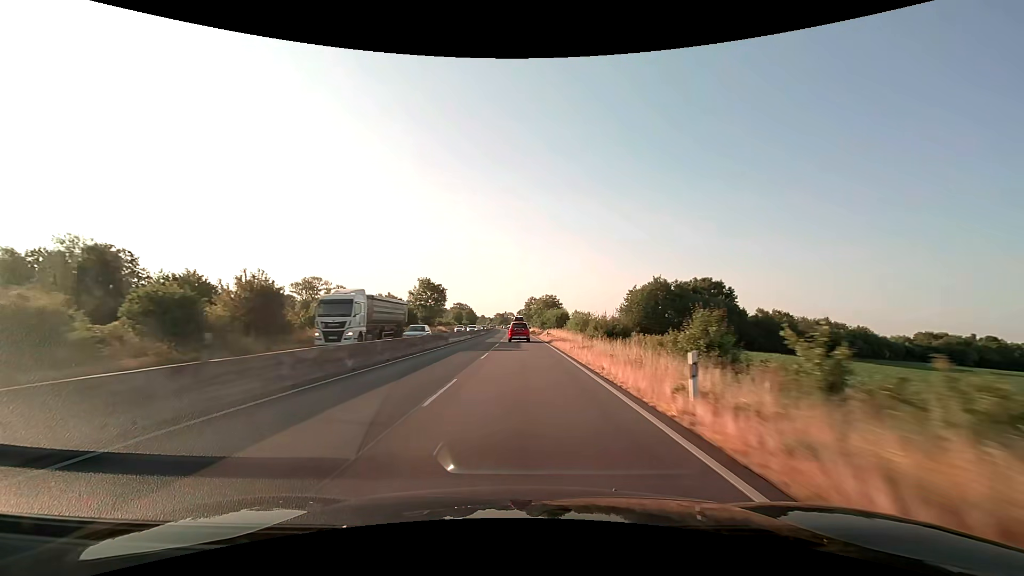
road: trunk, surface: asphalt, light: Day
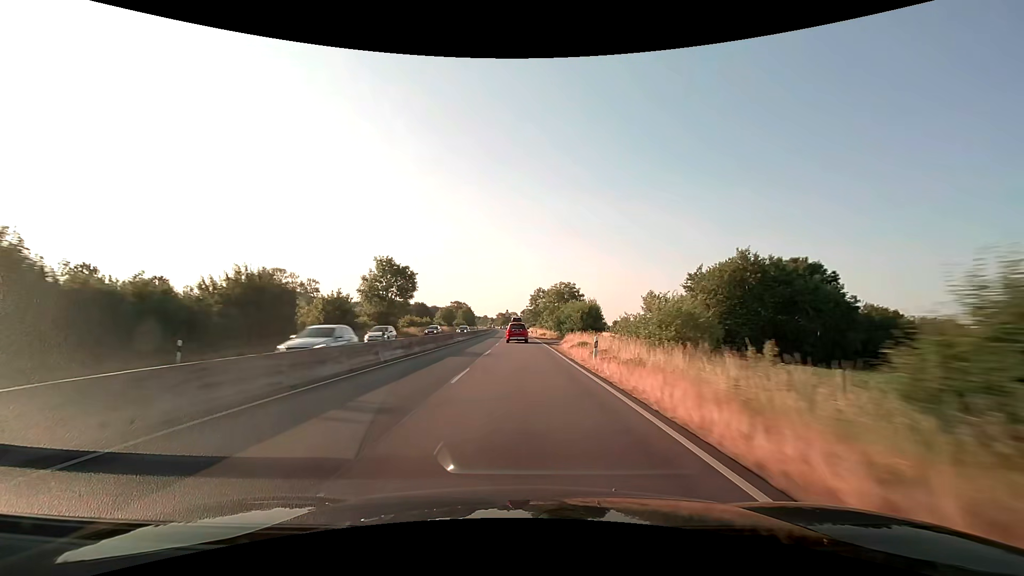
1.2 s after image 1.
(-0.1, +32.3) m; 0°
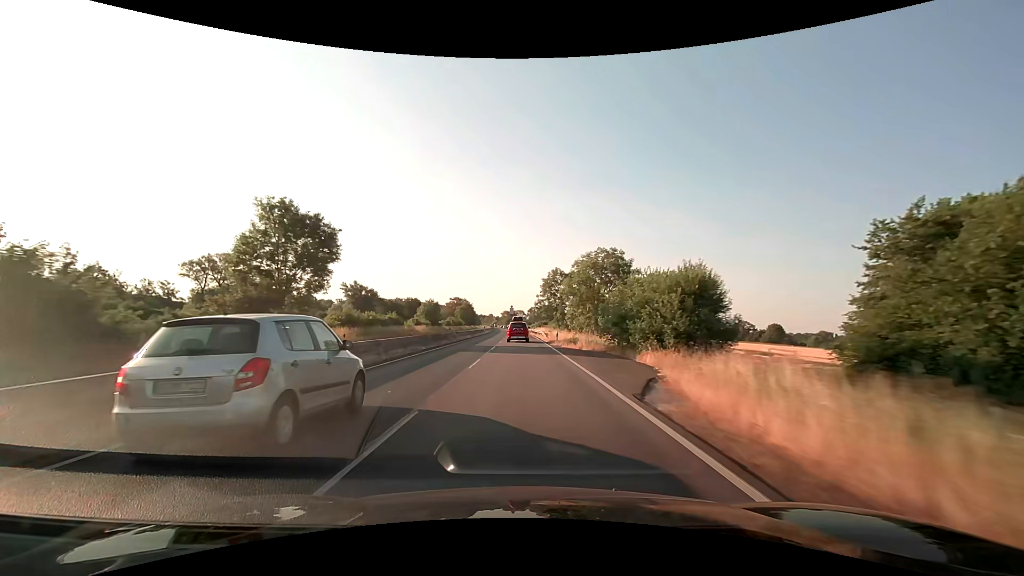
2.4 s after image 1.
(-0.2, +32.4) m; -1°
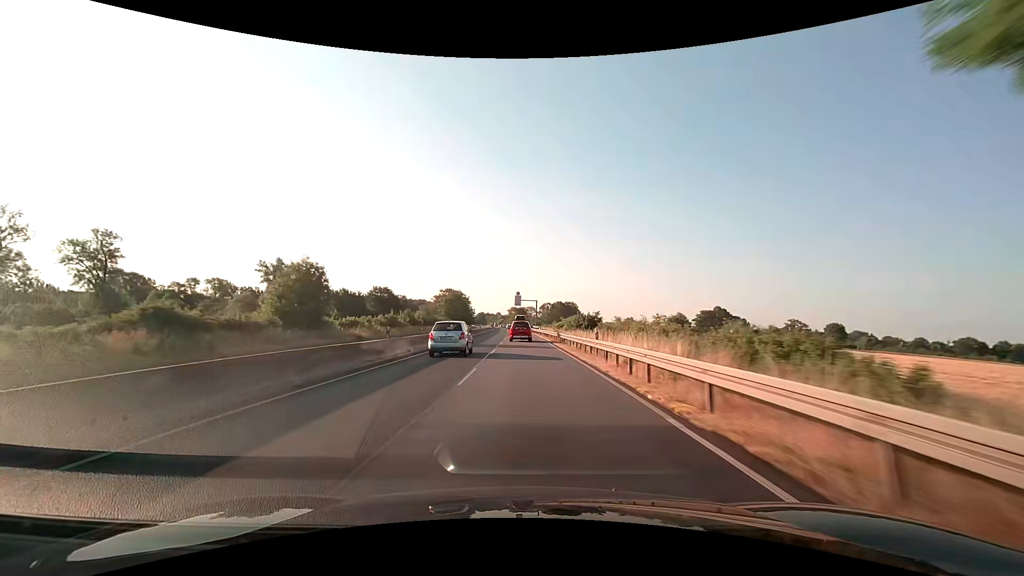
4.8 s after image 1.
(-0.7, +64.7) m; -1°
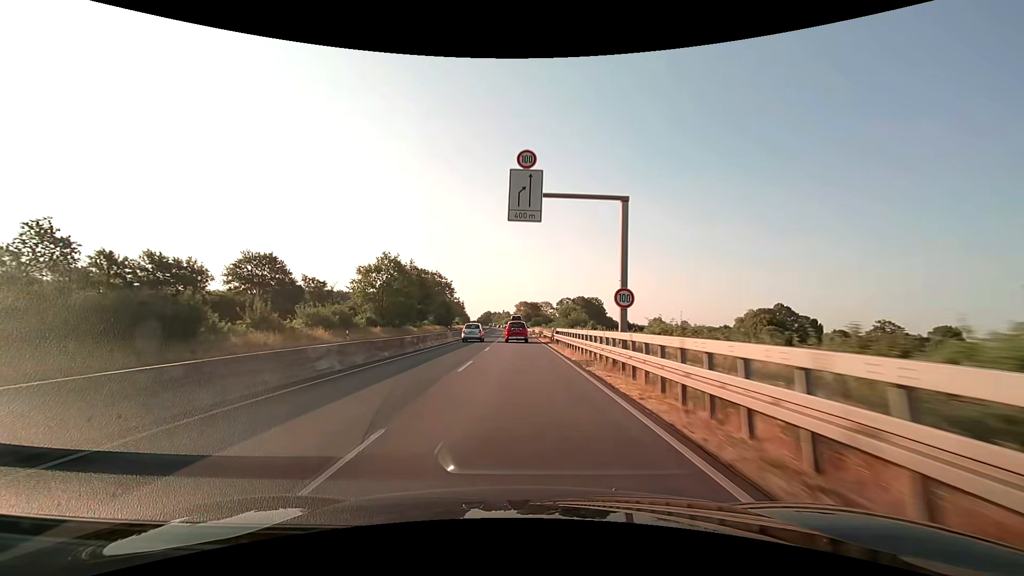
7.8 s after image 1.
(-0.5, +80.7) m; -1°
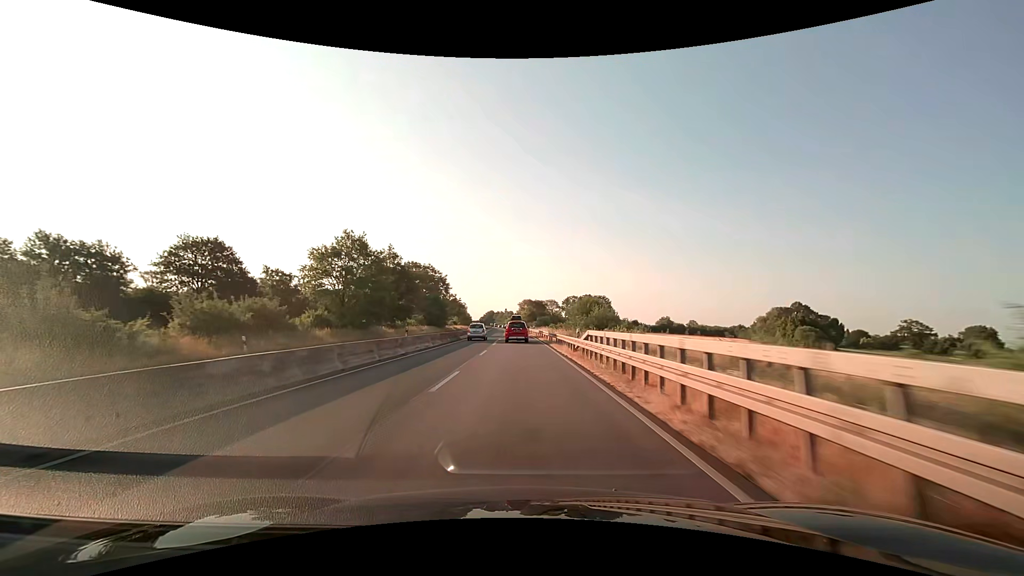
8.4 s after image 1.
(0.0, +16.1) m; 0°
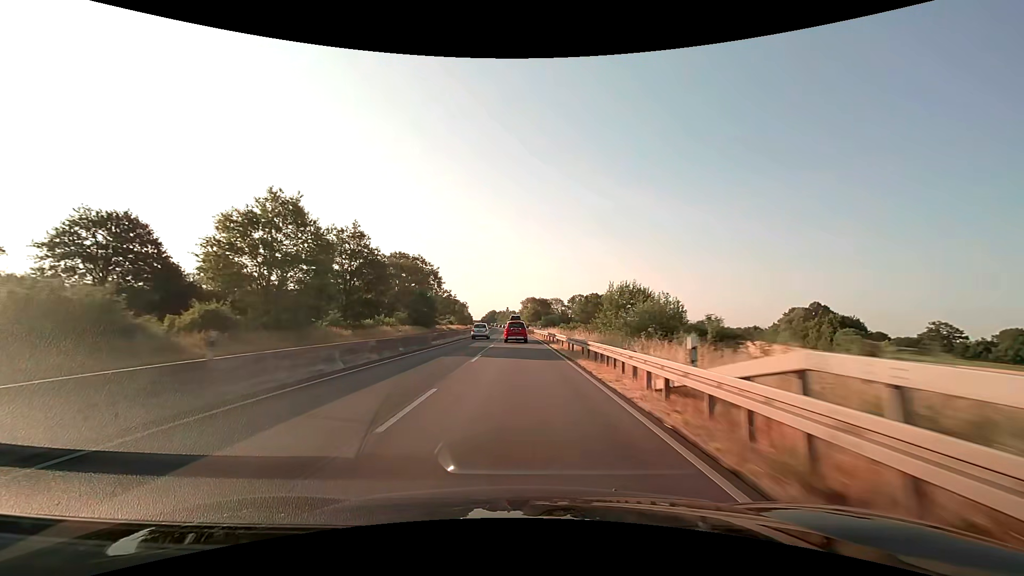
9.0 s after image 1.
(-0.1, +16.0) m; 0°
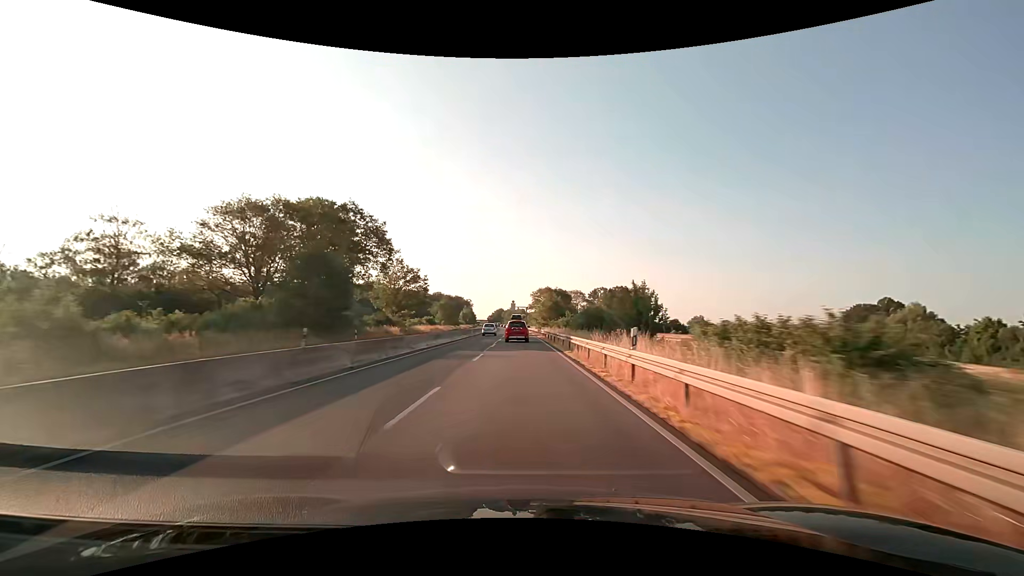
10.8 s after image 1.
(-0.5, +47.8) m; -1°
(0, +10) (0, +20) (0, +30) (0, +40) (0, +50) (-1, +60) (-1, +70) (-1, +80) (-1, +90) (-2, +100) m
